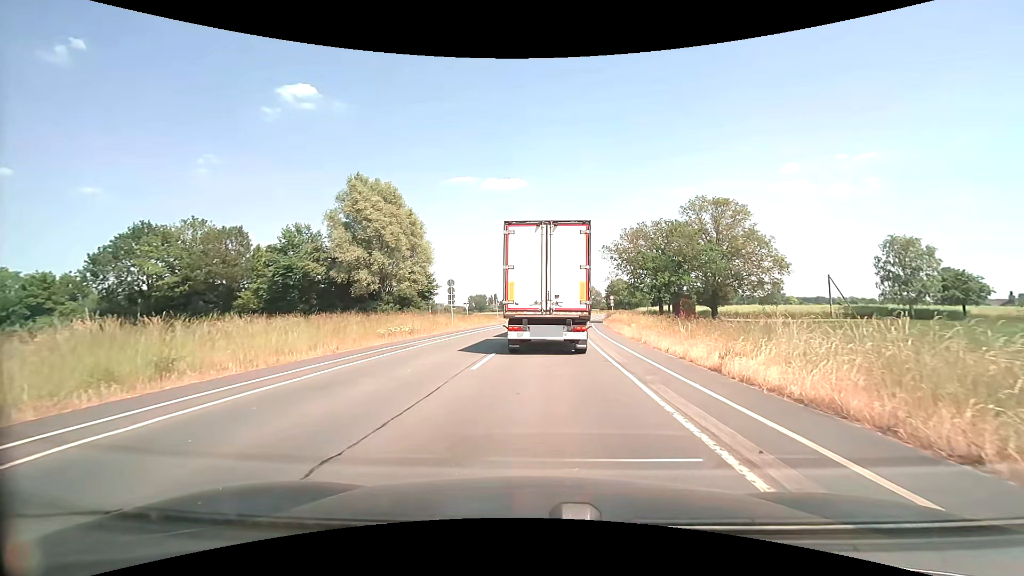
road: secondary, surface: asphalt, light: Day
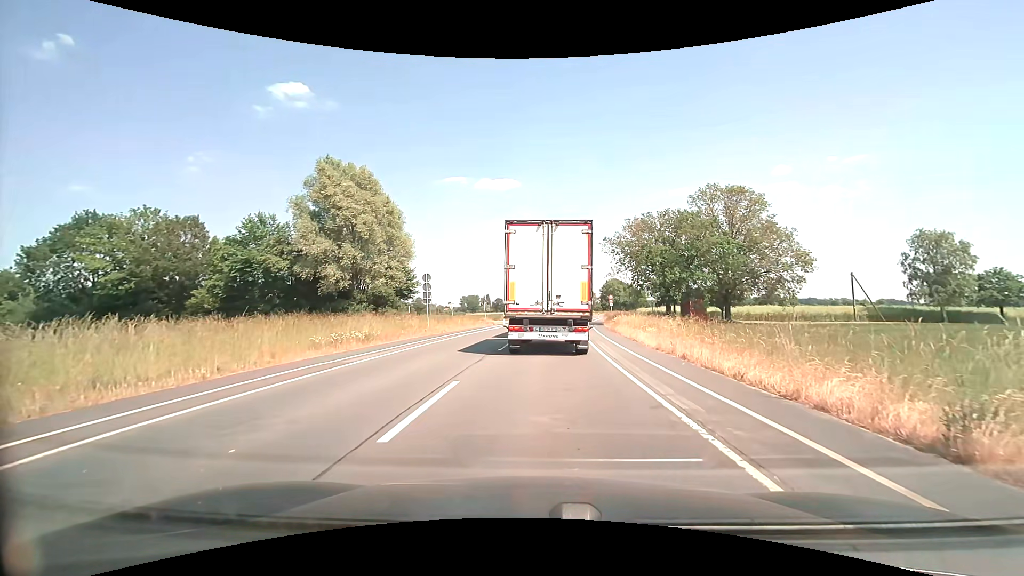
(0.0, +6.3) m; 0°
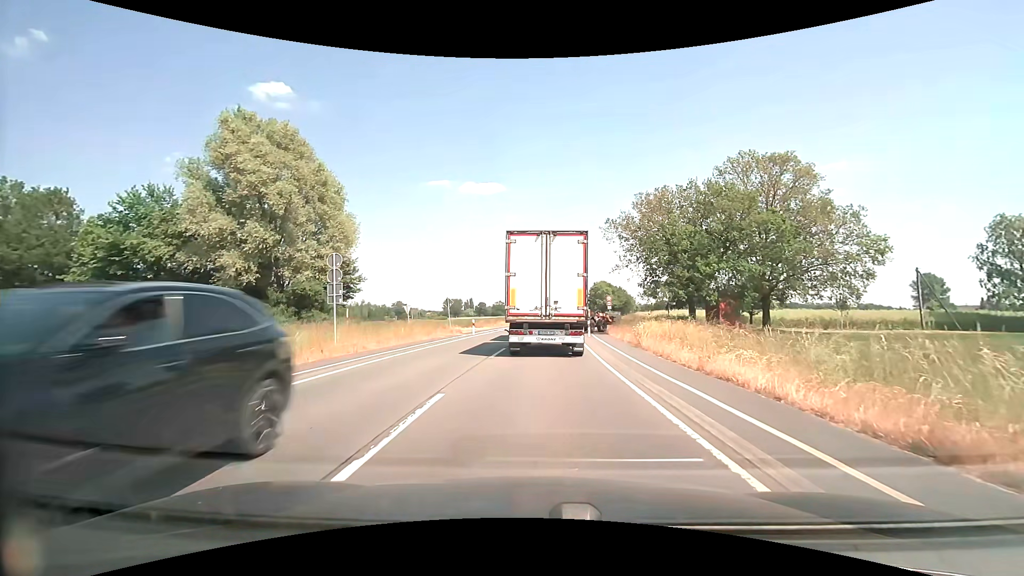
(+0.2, +13.0) m; +2°
(0, +10) (0, +20) (+1, +30) (+1, +40) (+2, +50) (+3, +60) (+5, +70) (+6, +80) (+8, +90) (+9, +99) m
